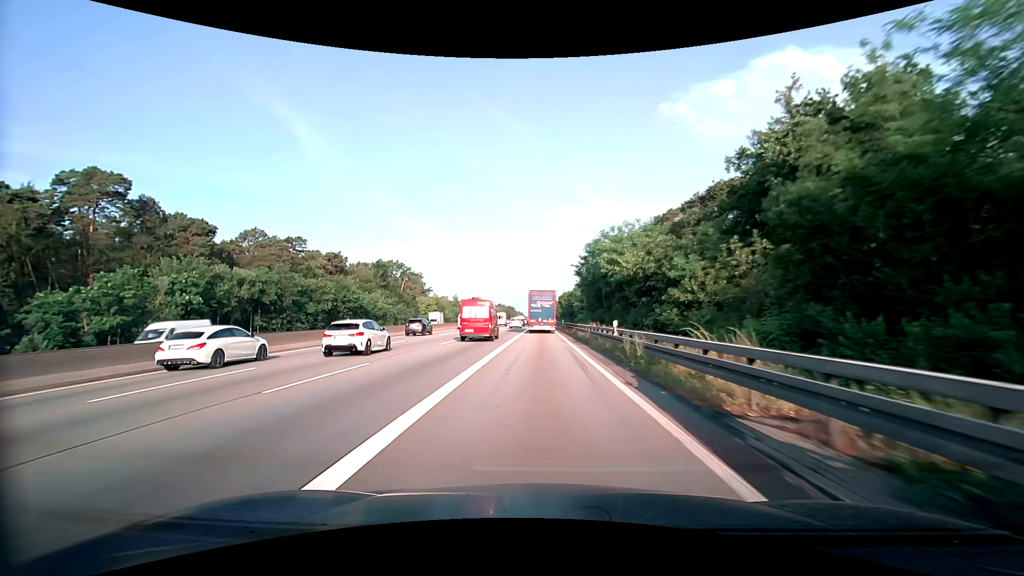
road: motorway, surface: asphalt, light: Day
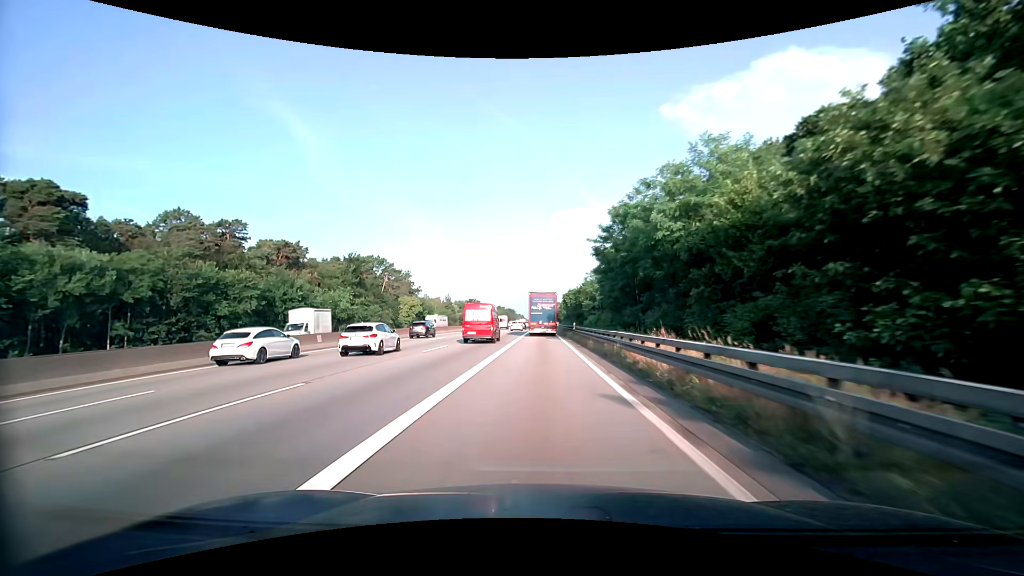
(-0.1, +22.3) m; -1°
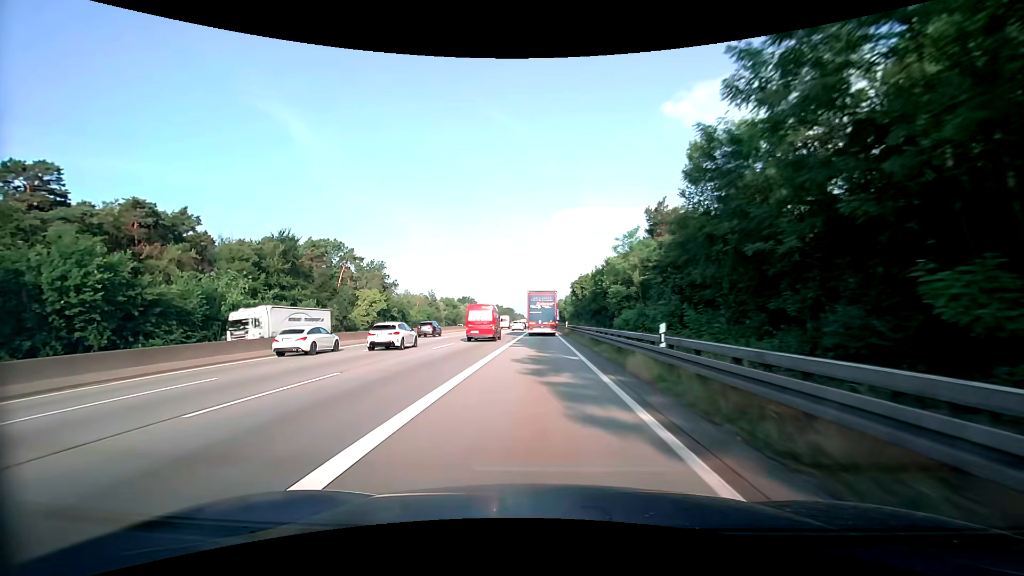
(+0.2, +33.7) m; 0°
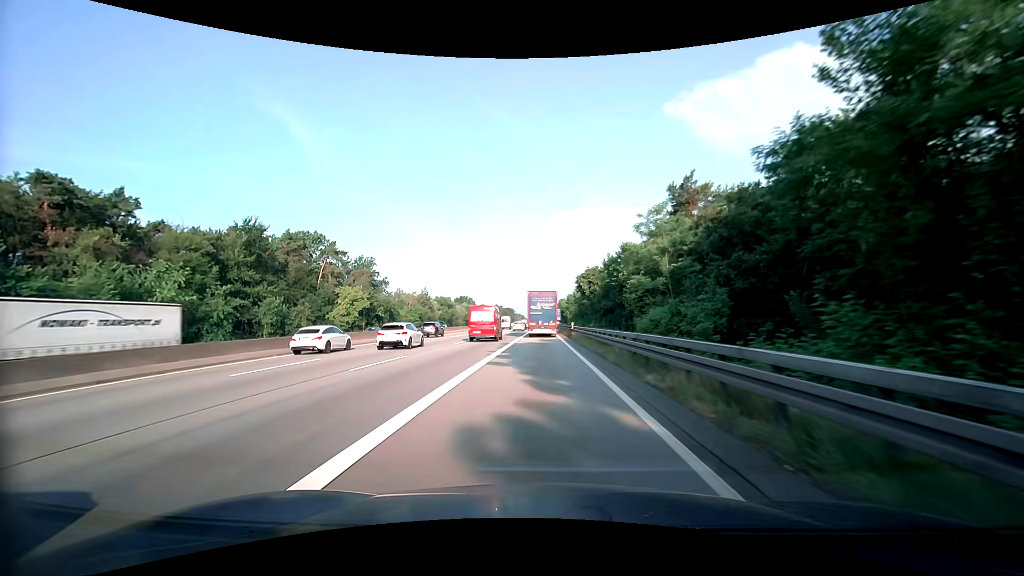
(0.0, +11.3) m; 0°
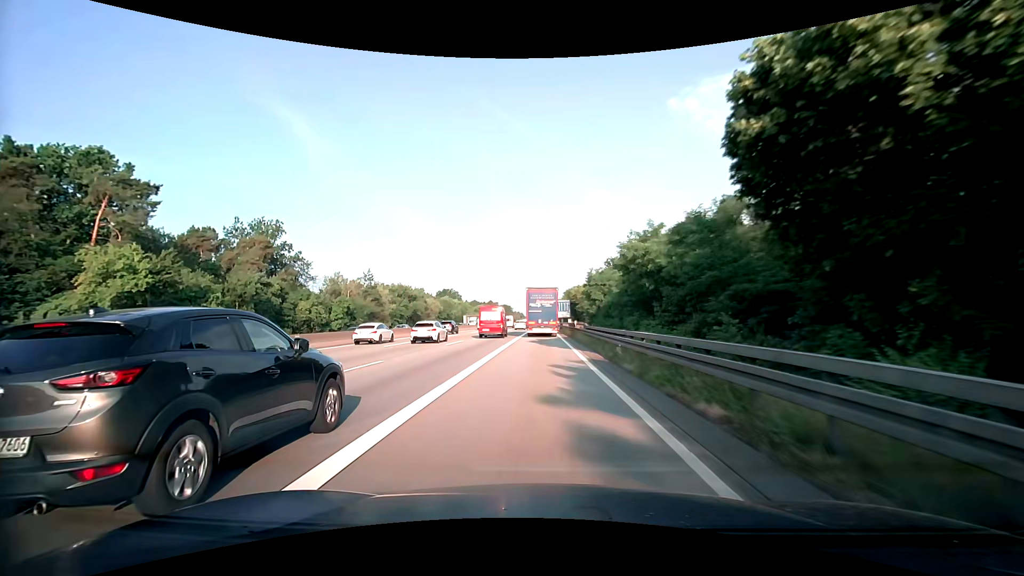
(+0.2, +57.2) m; 0°
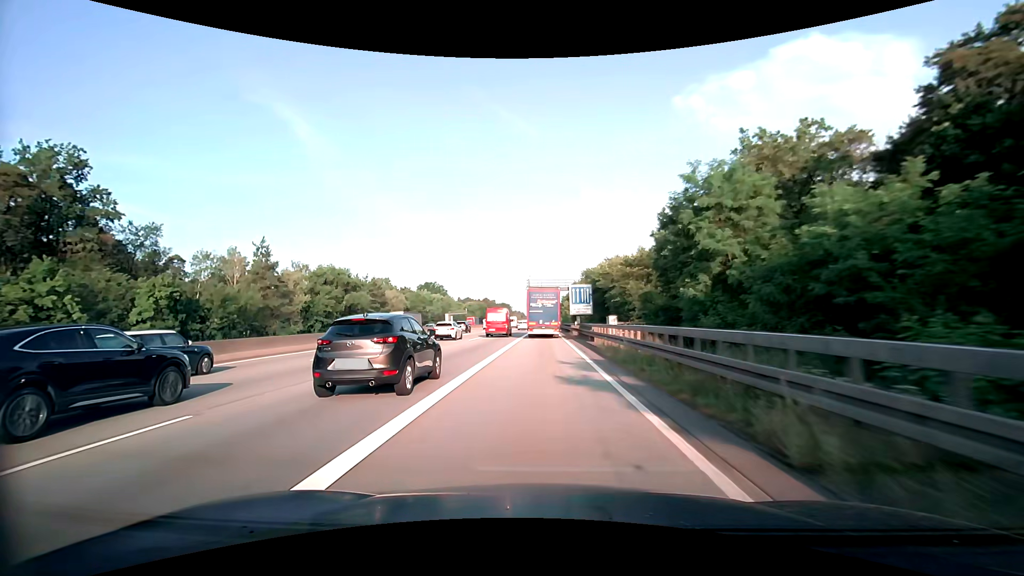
(-0.1, +46.0) m; 0°
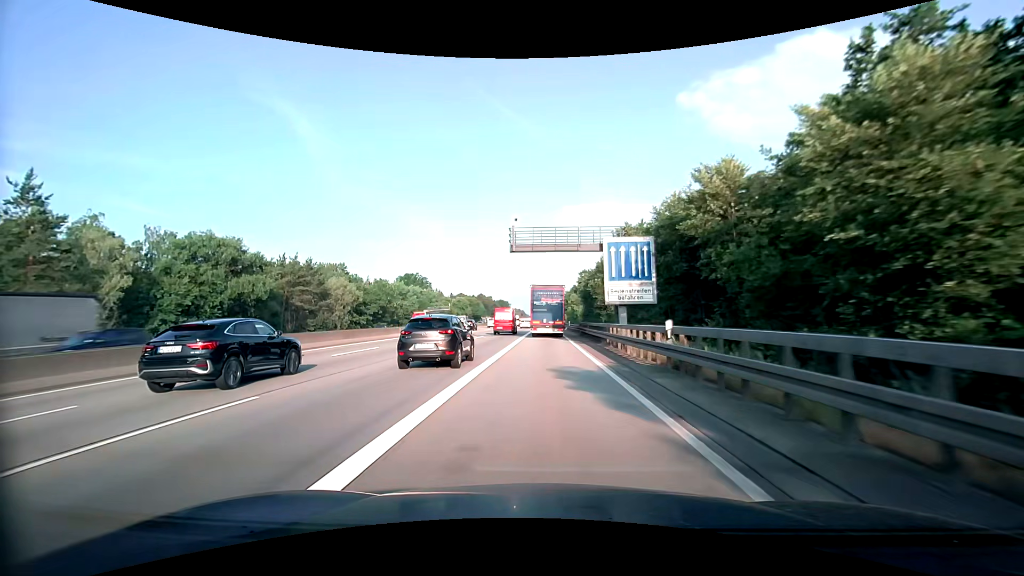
(0.0, +34.3) m; 0°
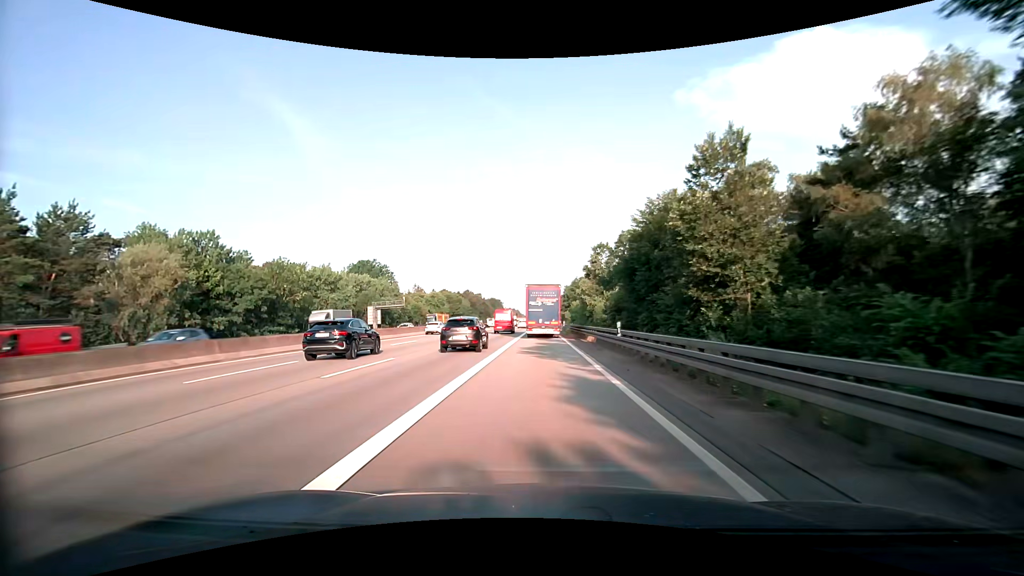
(+0.1, +44.8) m; 0°
(0, +10) (0, +20) (0, +30) (0, +40) (0, +50) (0, +60) (0, +70) (+1, +80) (+1, +90) (0, +100) m
